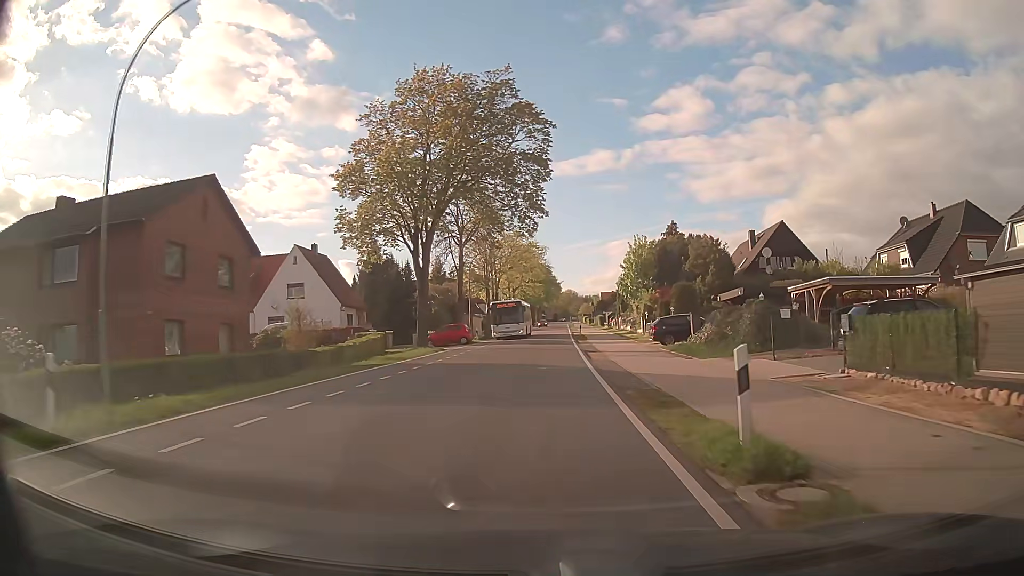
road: tertiary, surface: asphalt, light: Day
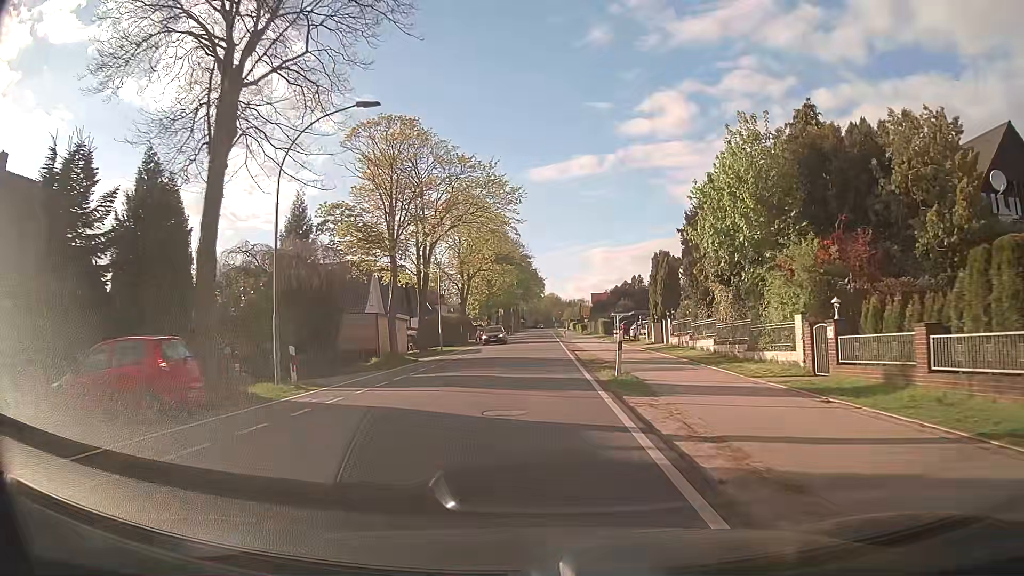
(+0.6, +38.0) m; +2°
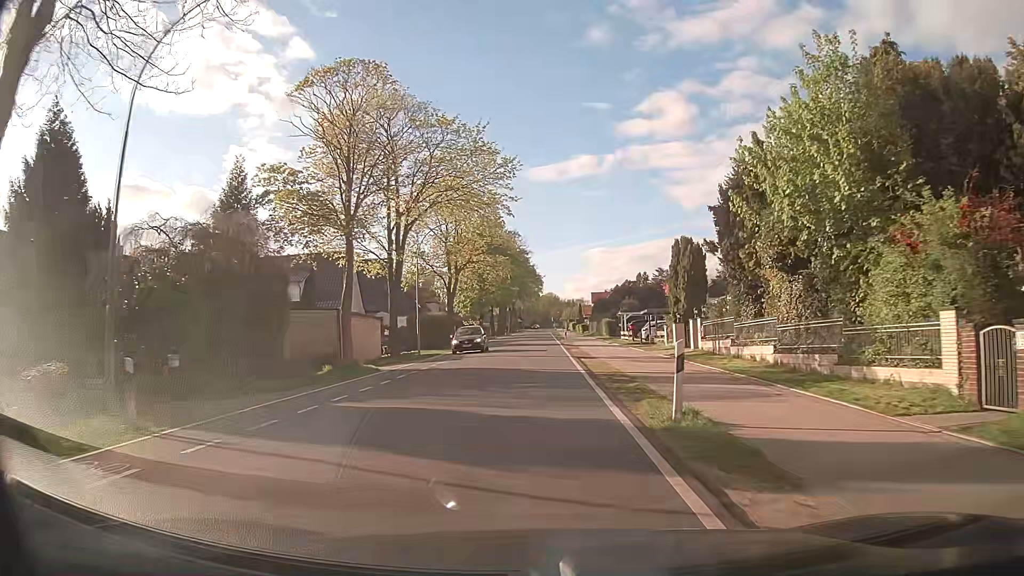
(0.0, +7.6) m; 0°
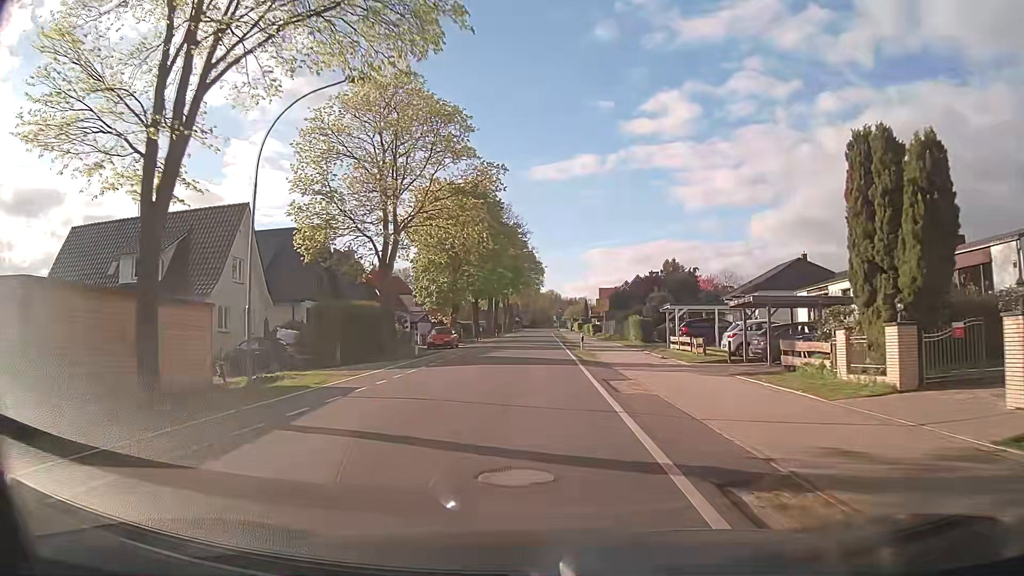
(-0.1, +22.8) m; 0°
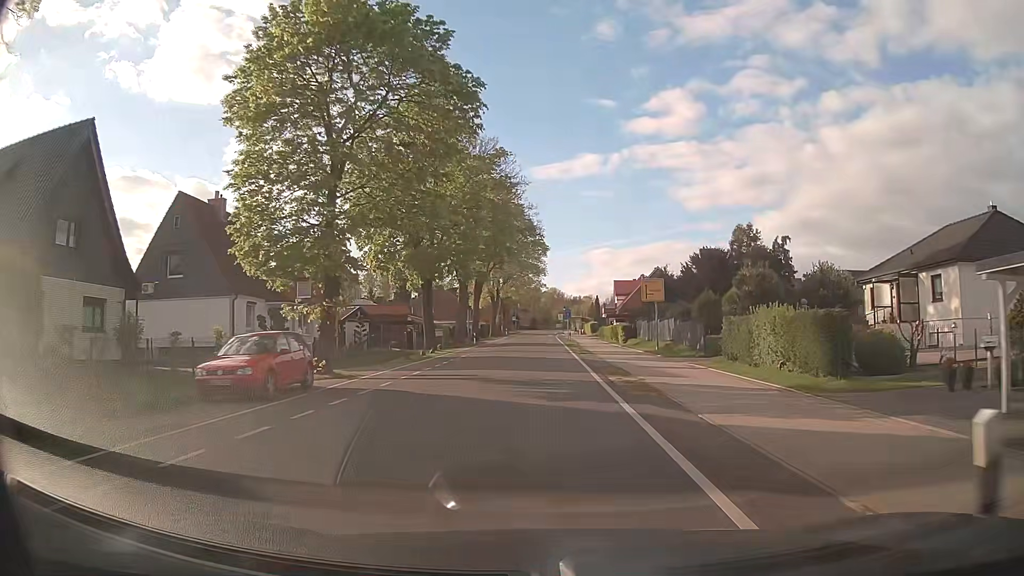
(-0.3, +30.4) m; 0°
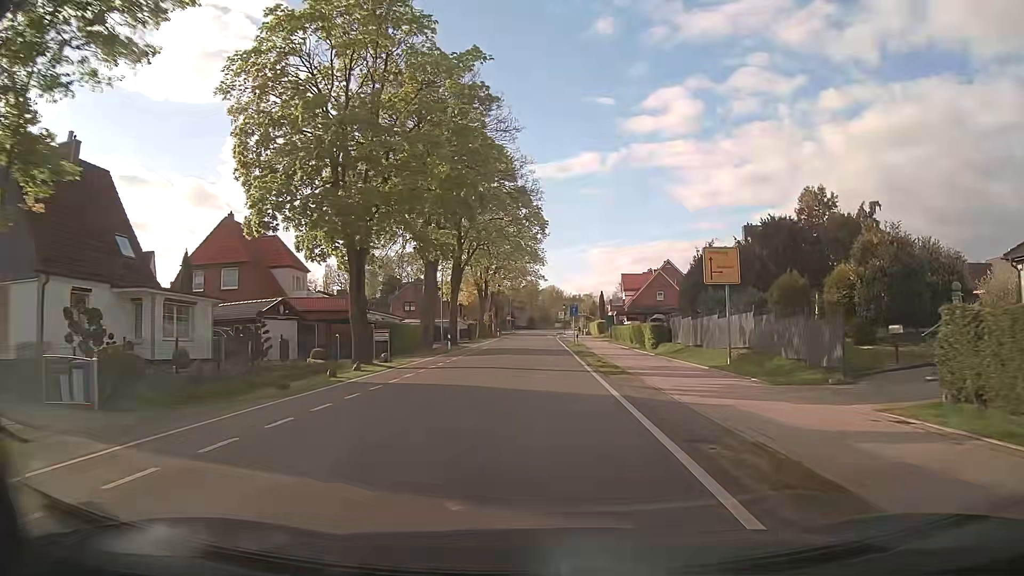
(0.0, +15.2) m; 0°
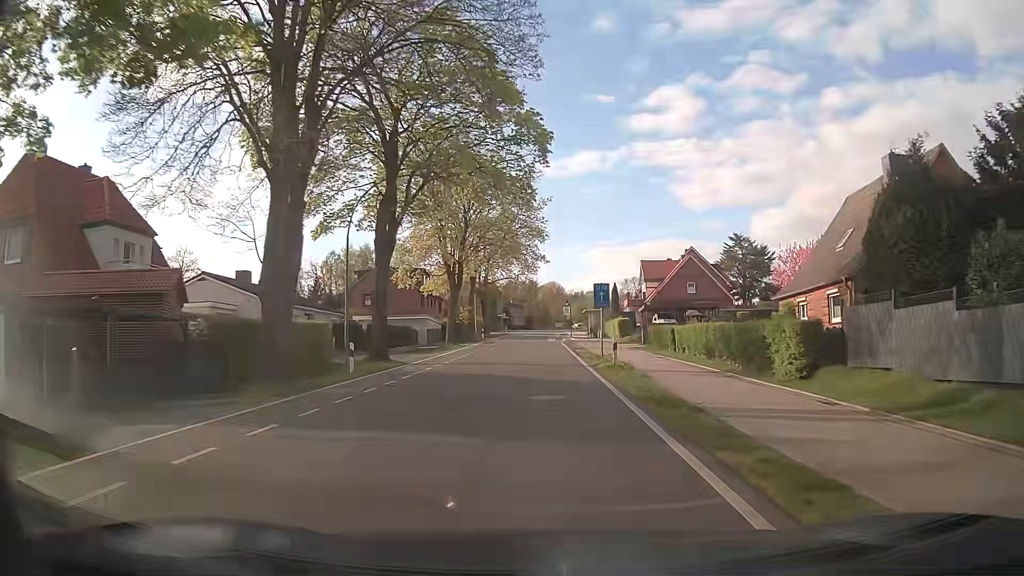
(0.0, +22.9) m; 0°
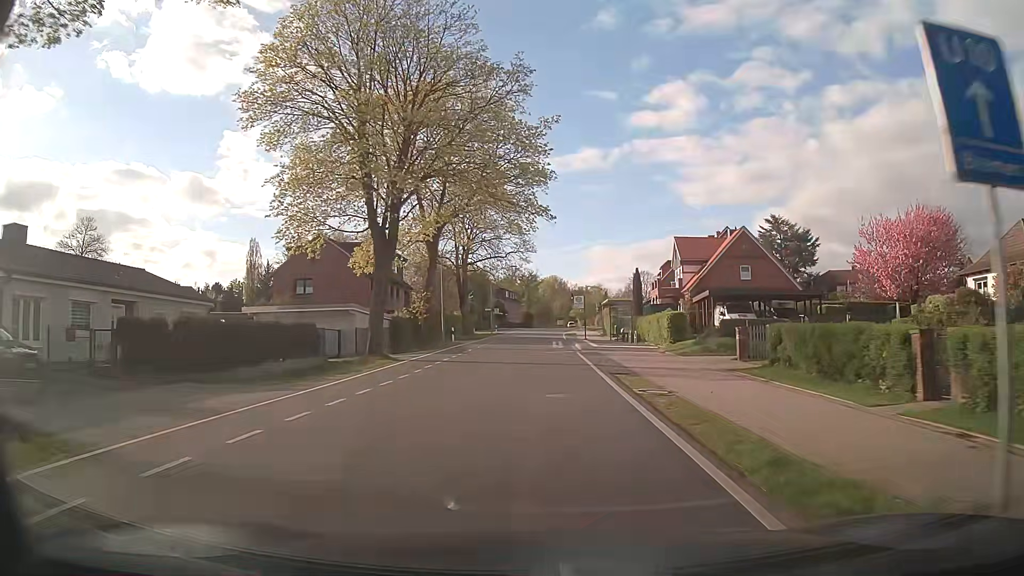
(-0.1, +22.9) m; 0°
(0, +10) (0, +20) (0, +30) (0, +40) (0, +50) (+1, +60) (+1, +70) (+1, +80) (+2, +90) (+2, +100) m
